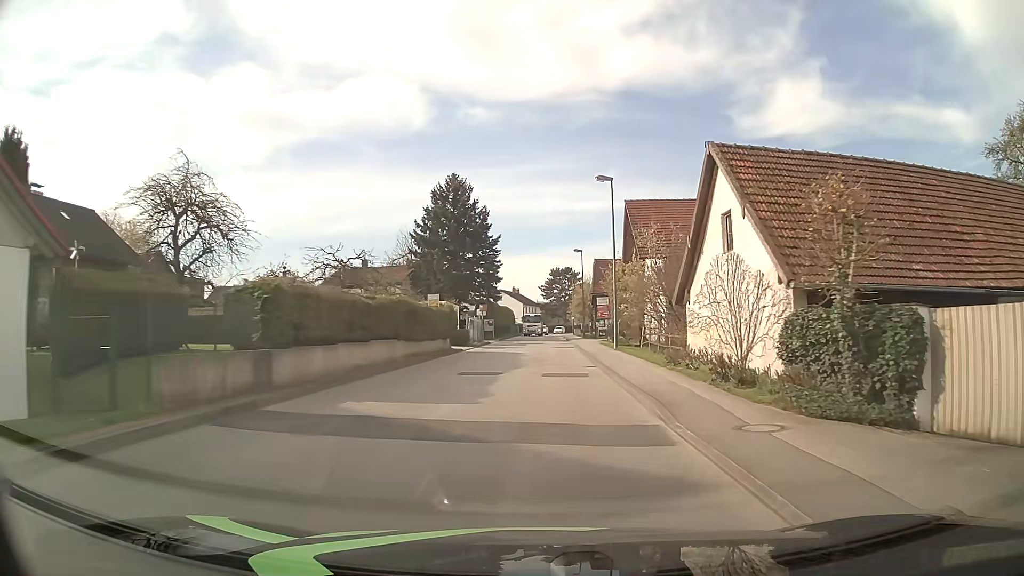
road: unclassified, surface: asphalt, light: Day
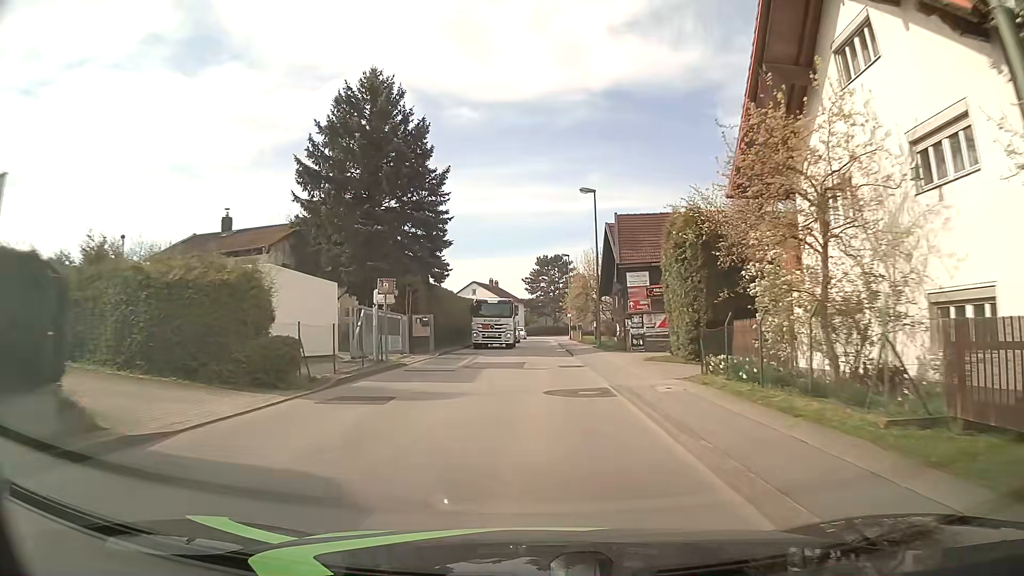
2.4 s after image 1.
(+0.4, +28.3) m; +1°
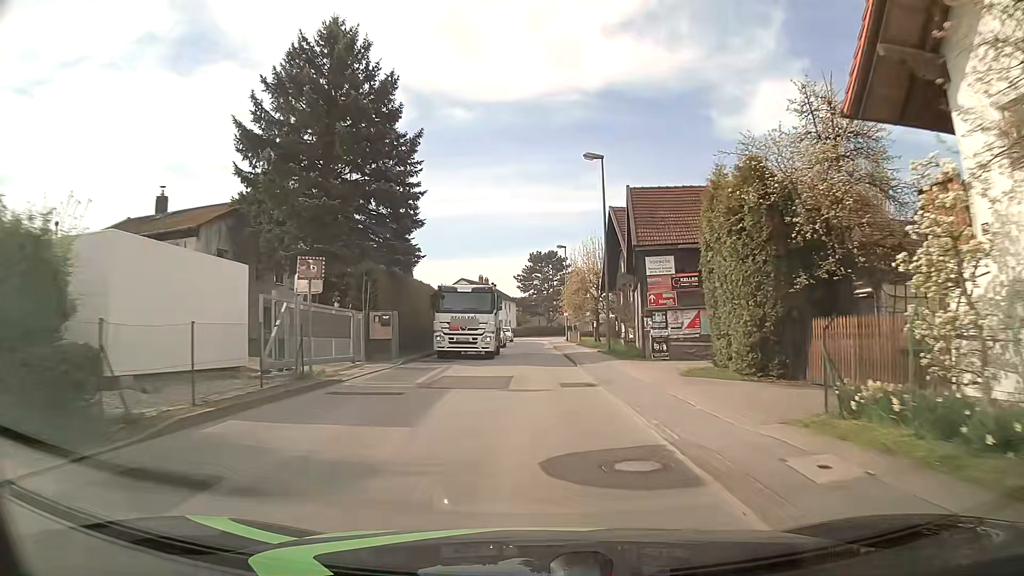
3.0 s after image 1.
(0.0, +7.1) m; 0°
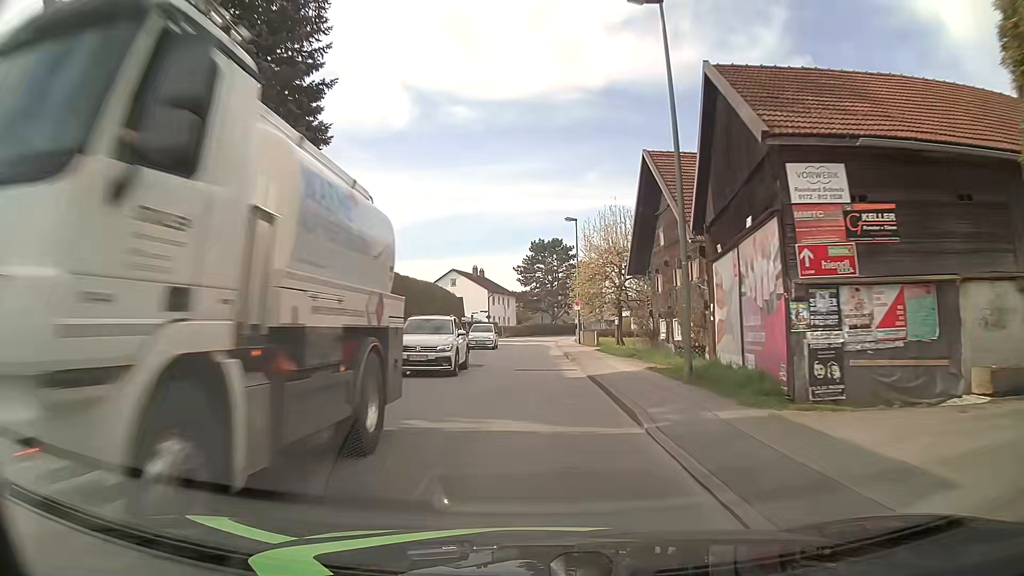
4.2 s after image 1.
(+0.1, +13.9) m; 0°
(0, +10) (0, +20) (0, +30) (0, +40) (0, +50) (+1, +60) (+1, +70) (+3, +80) (+5, +90) (+9, +99) m
